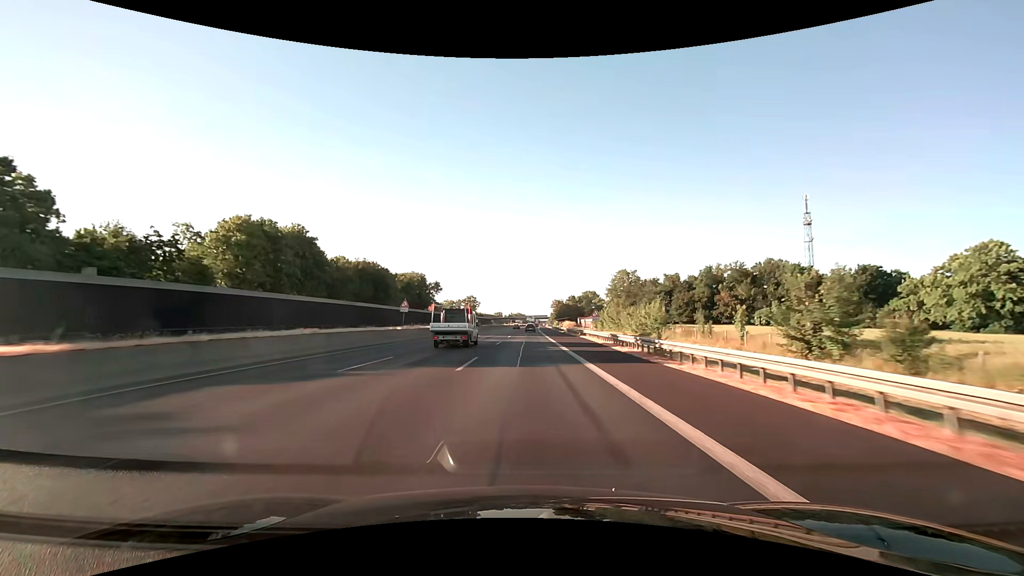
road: motorway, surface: asphalt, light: Day
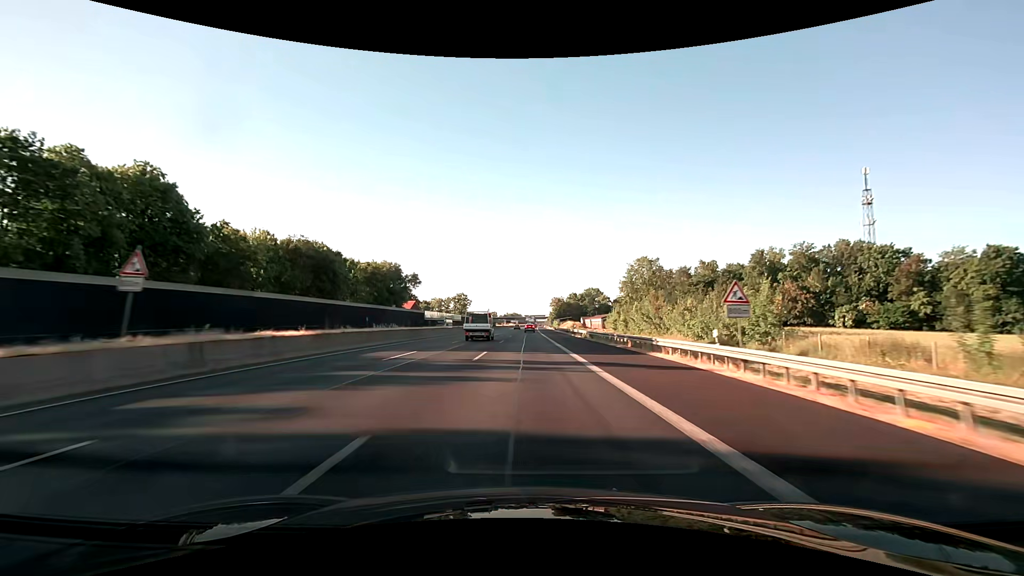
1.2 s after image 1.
(+0.1, +32.7) m; 0°
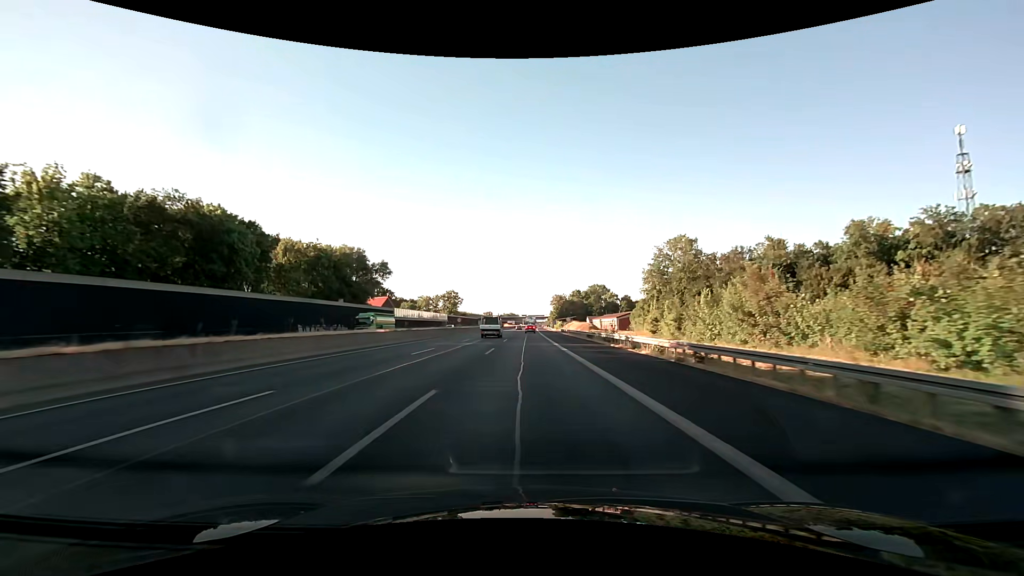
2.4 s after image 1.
(+0.1, +32.3) m; 0°
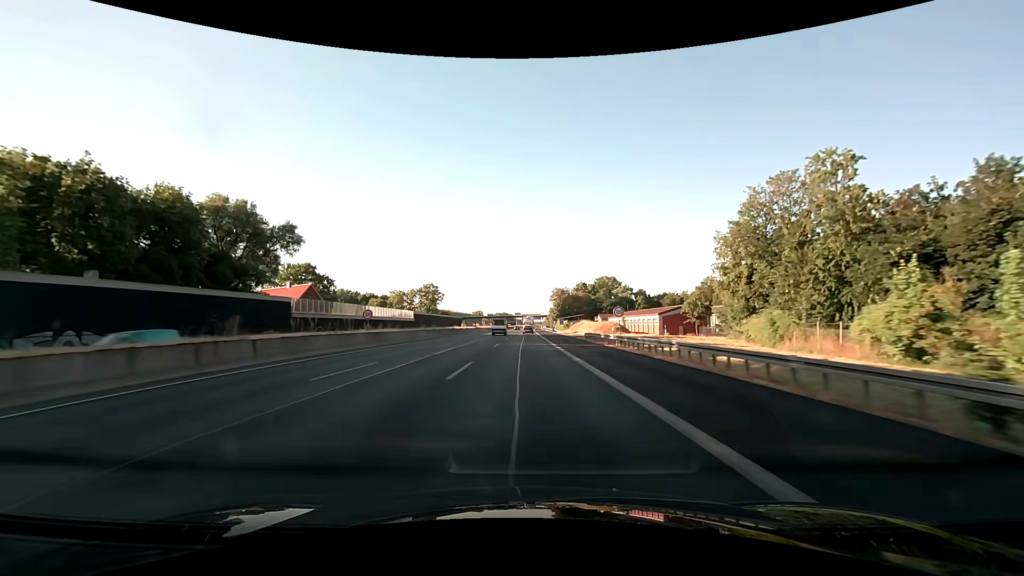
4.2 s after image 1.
(+0.3, +48.0) m; +1°
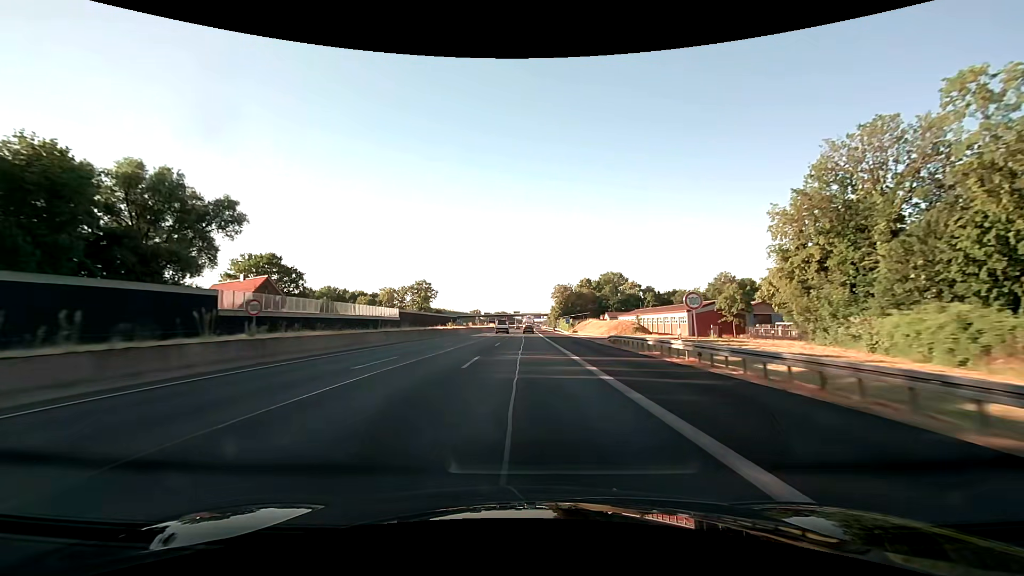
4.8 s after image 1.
(0.0, +15.9) m; 0°
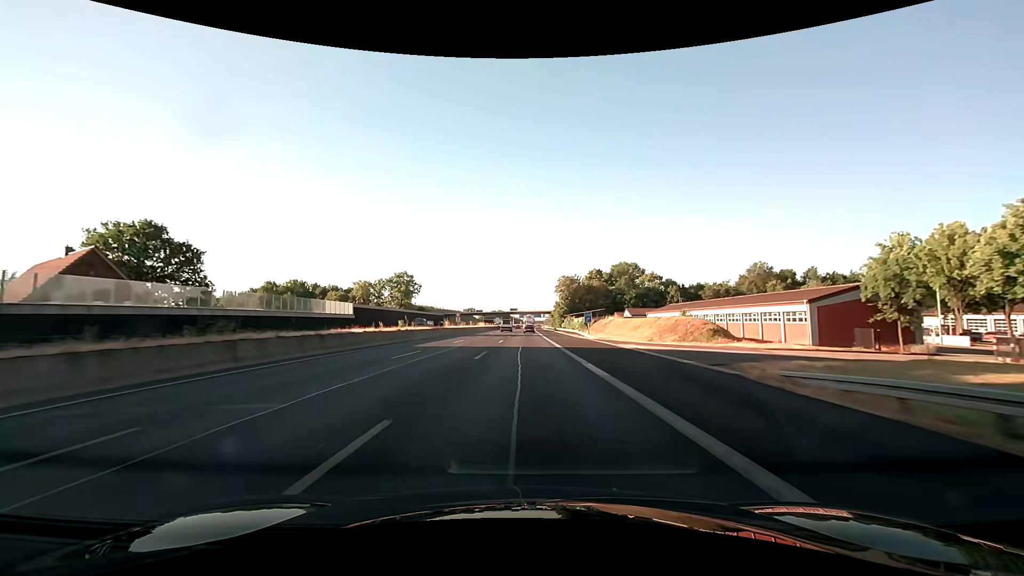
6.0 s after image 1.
(+0.1, +31.7) m; 0°
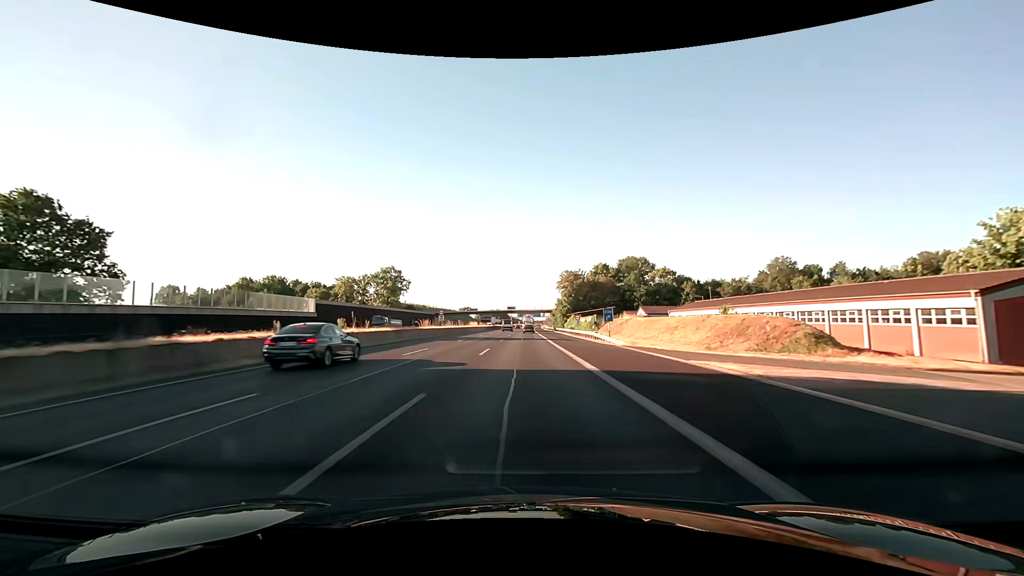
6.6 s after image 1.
(0.0, +15.8) m; 0°
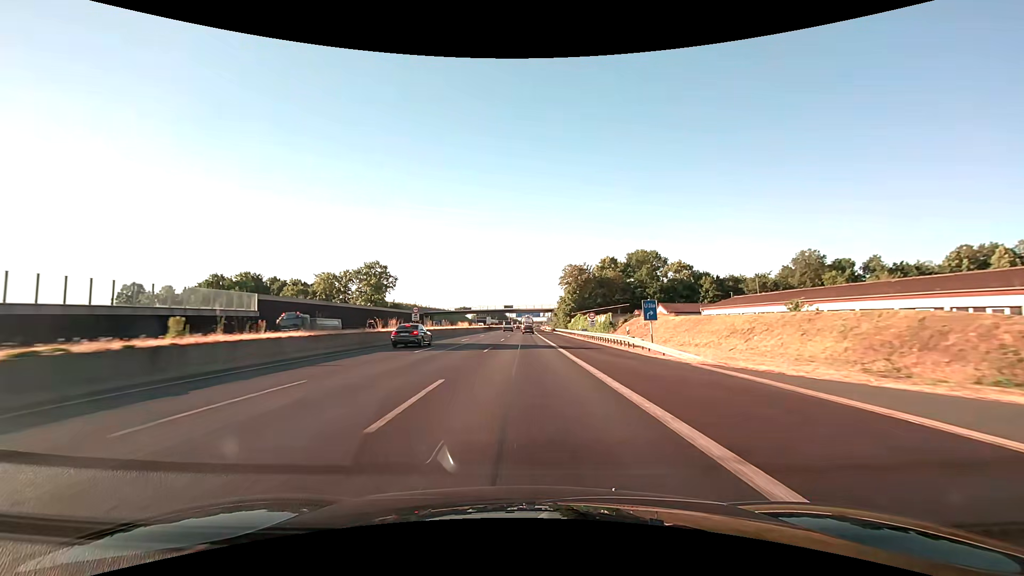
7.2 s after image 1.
(0.0, +15.8) m; 0°
(0, +10) (0, +20) (0, +30) (0, +40) (0, +50) (0, +60) (0, +70) (0, +80) (0, +90) (0, +100) m
